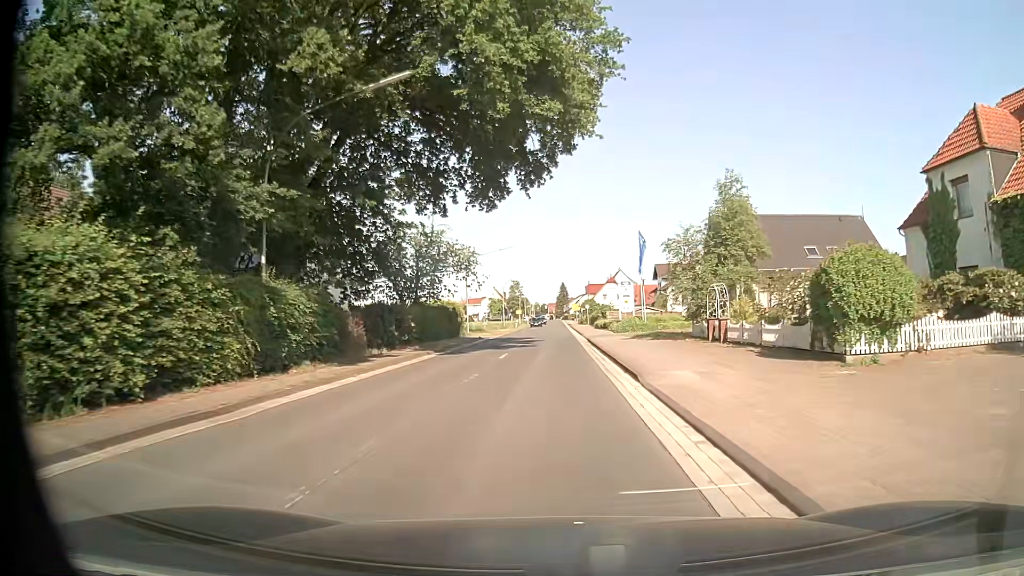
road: secondary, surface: asphalt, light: Day
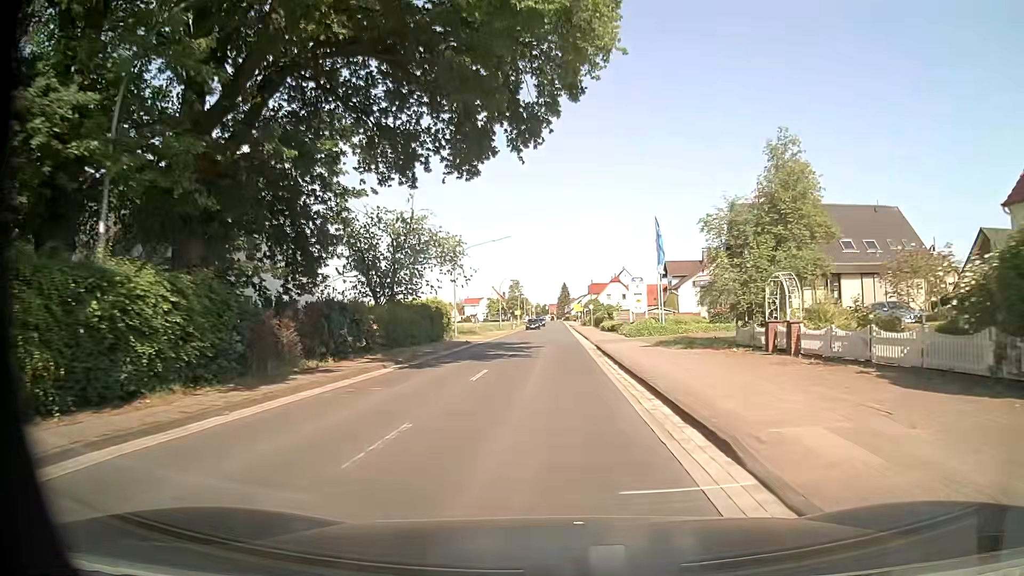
(0.0, +7.5) m; 0°
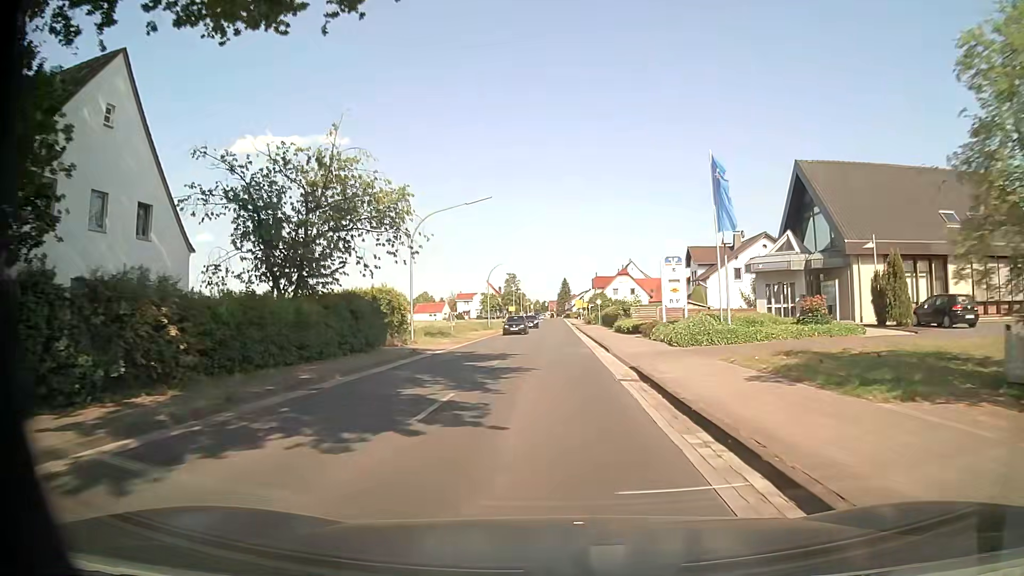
(0.0, +15.3) m; 0°
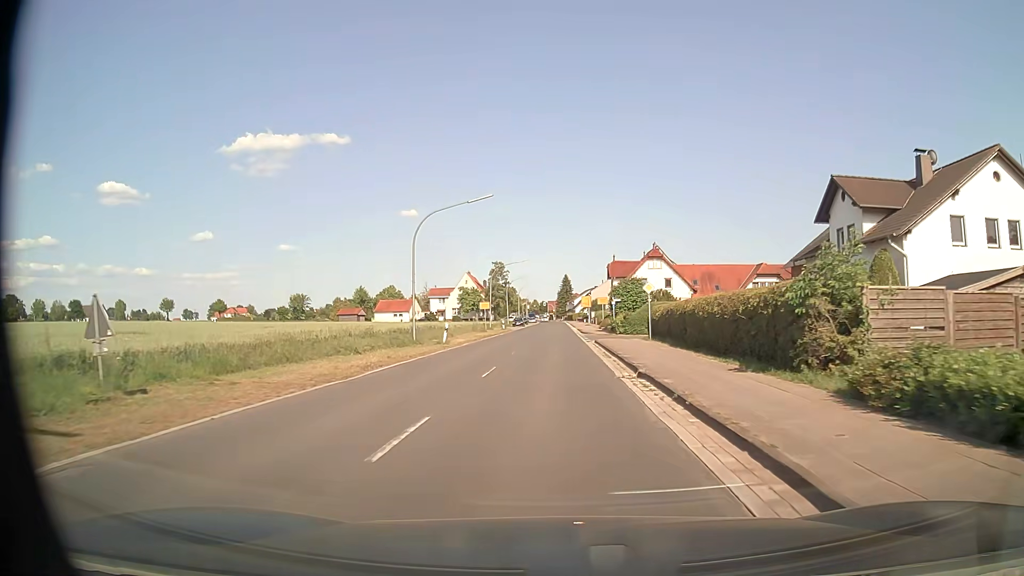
(-0.1, +38.7) m; 0°
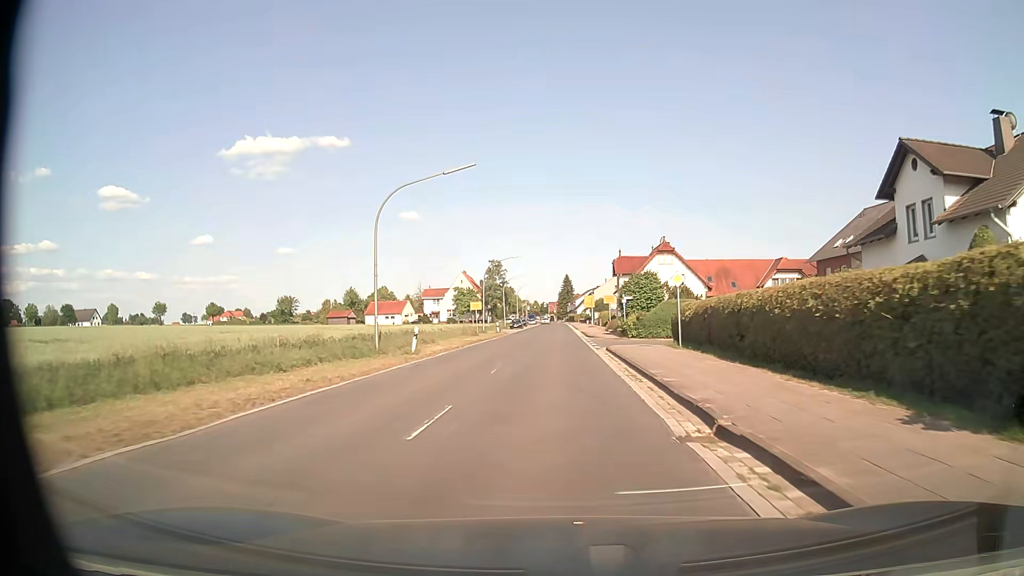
(0.0, +7.7) m; 0°
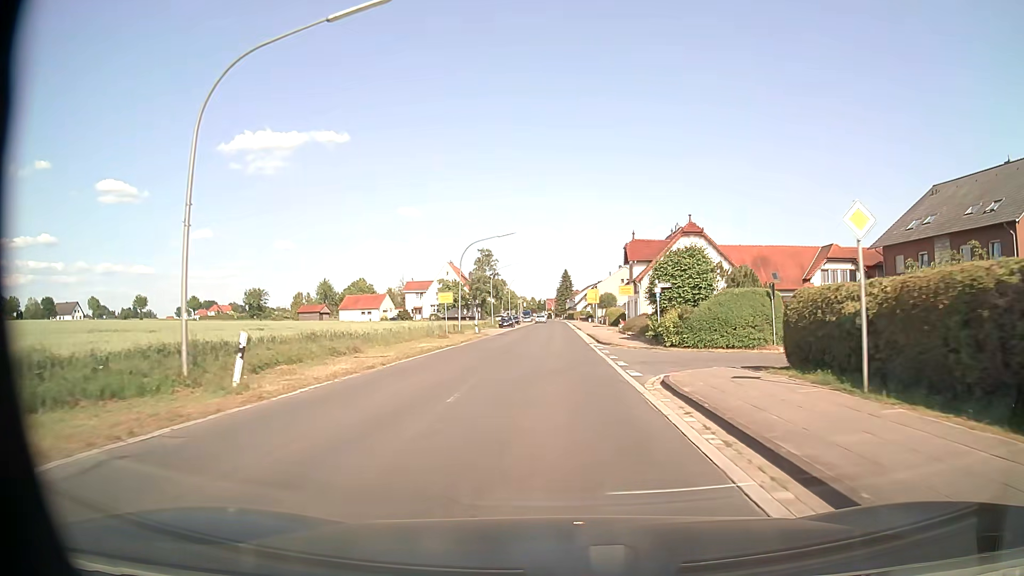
(0.0, +15.2) m; 0°
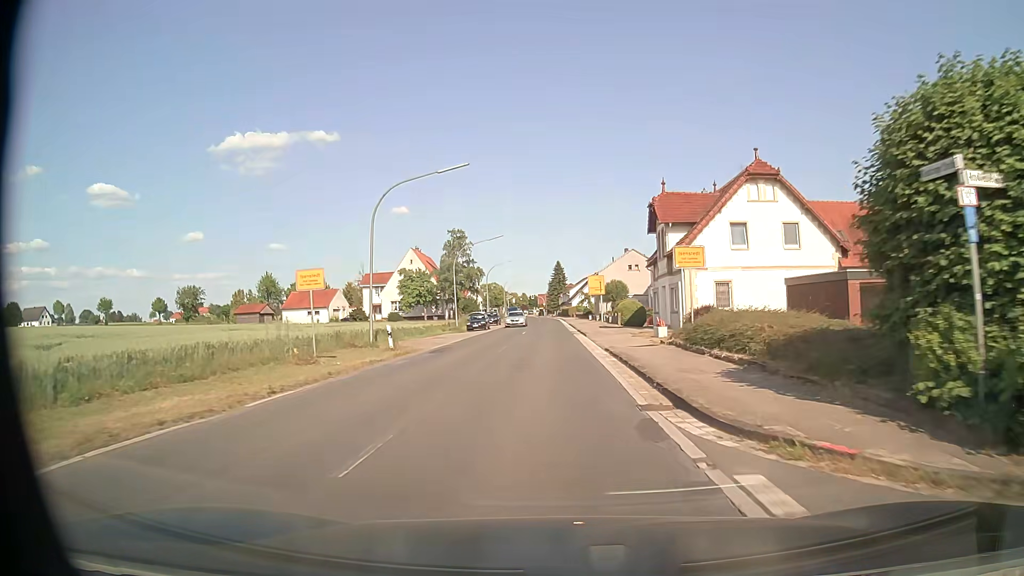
(+0.2, +22.9) m; +1°
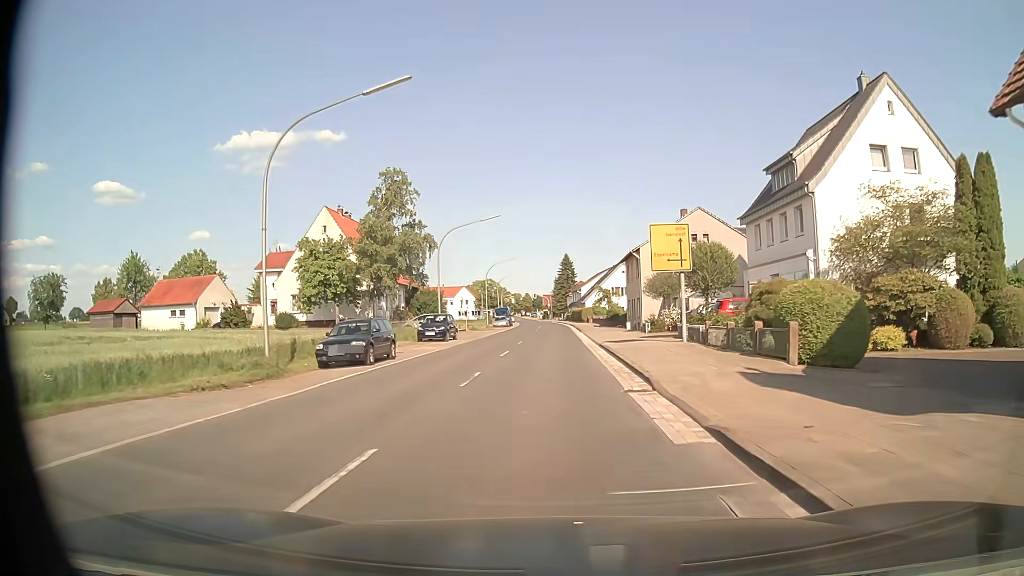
(-0.4, +38.1) m; -1°
(0, +10) (0, +20) (0, +30) (0, +40) (0, +50) (0, +60) (0, +70) (0, +80) (0, +90) (-1, +100) m
